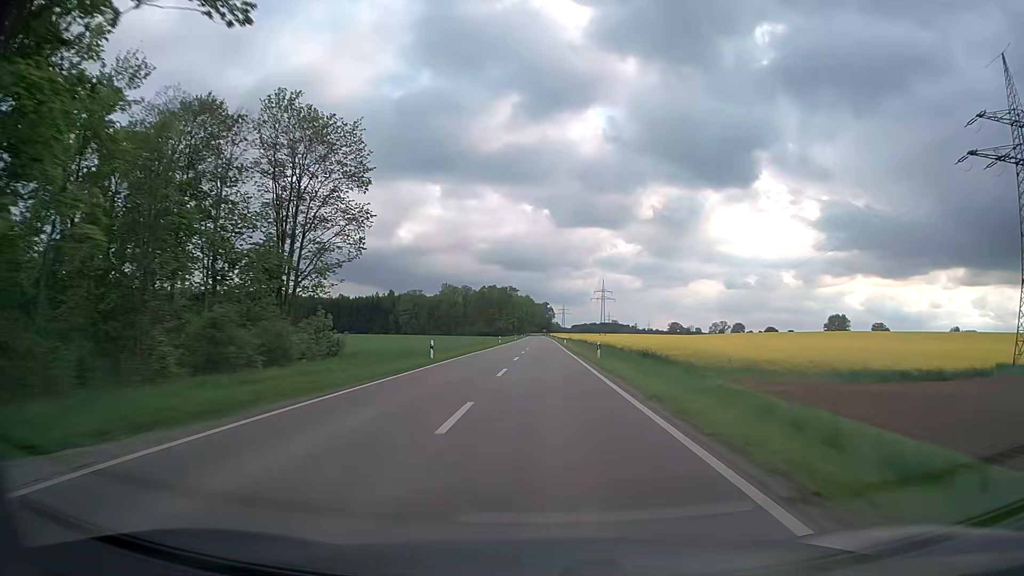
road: secondary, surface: asphalt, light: Day
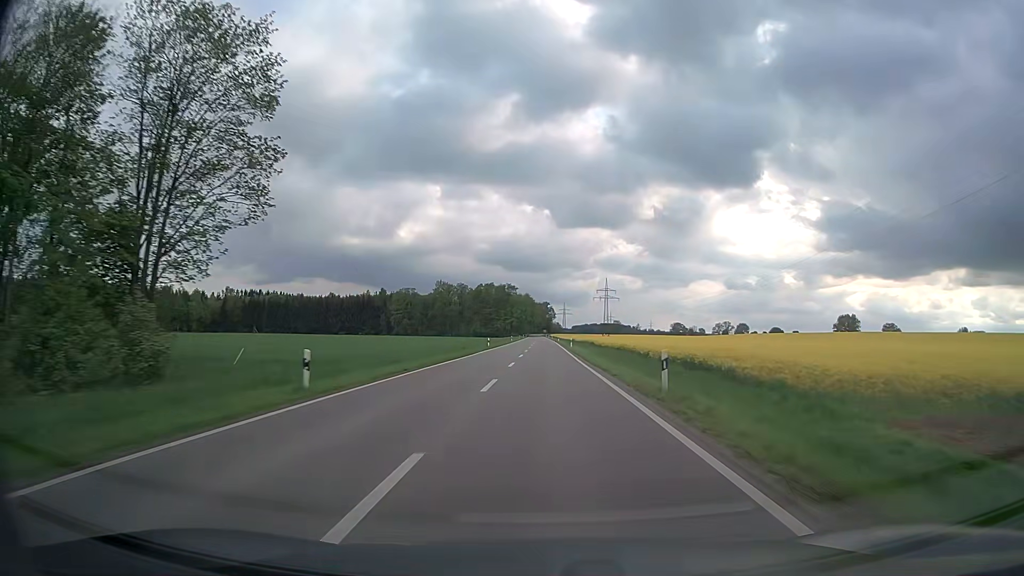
(0.0, +17.4) m; 0°
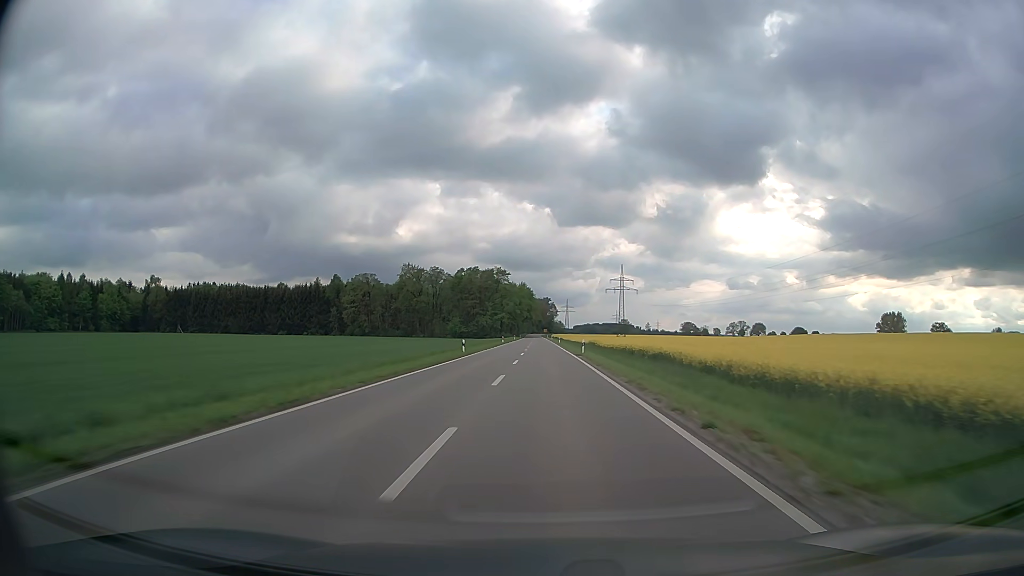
(-0.1, +69.7) m; 0°
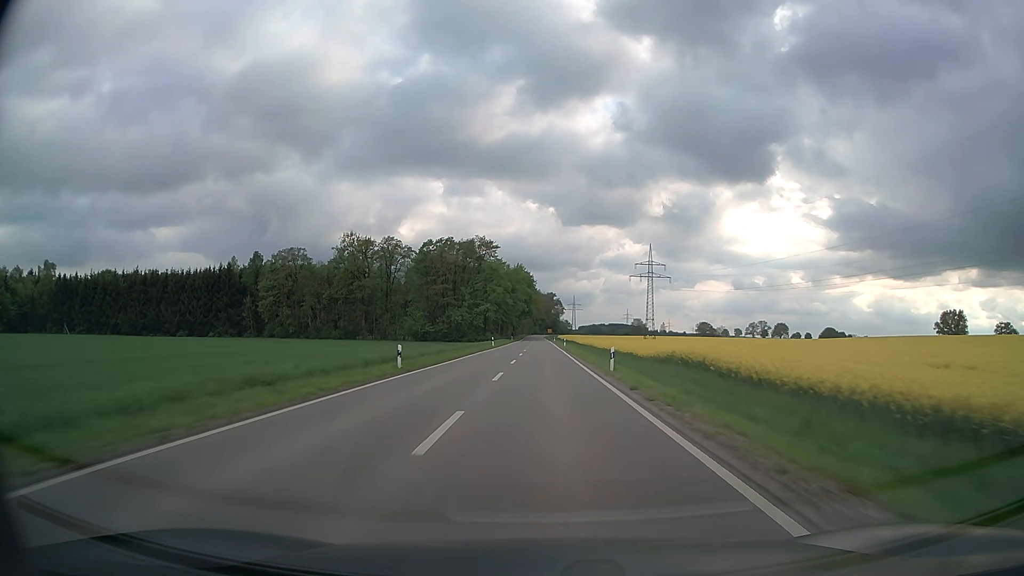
(-0.1, +69.7) m; 0°
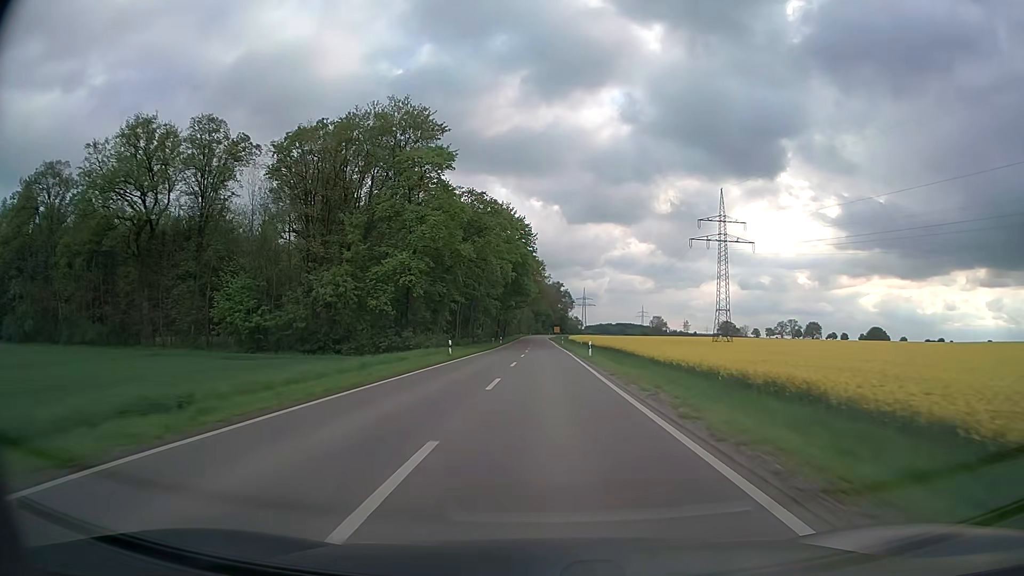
(-0.4, +87.1) m; 0°
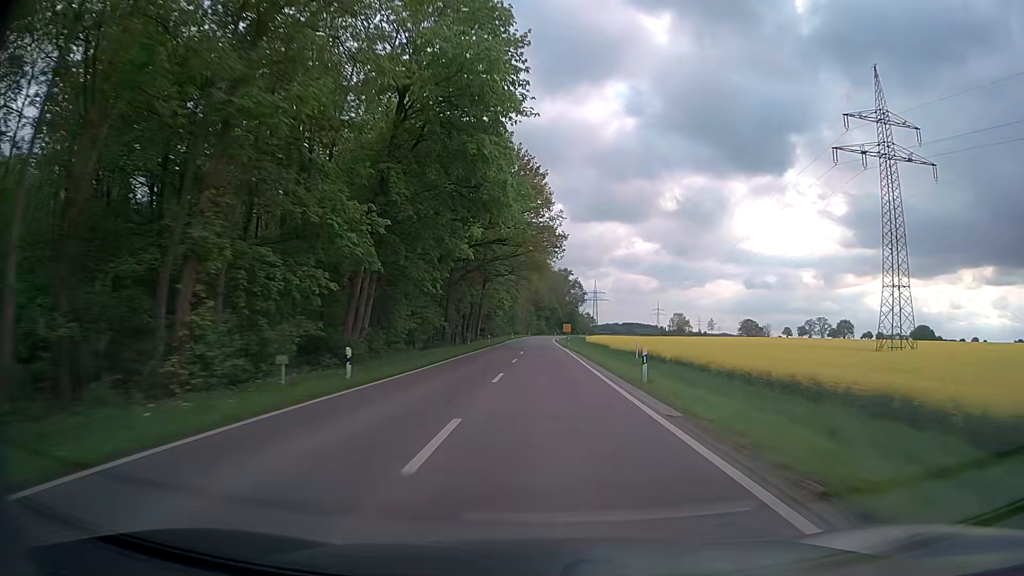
(-0.1, +69.7) m; 0°
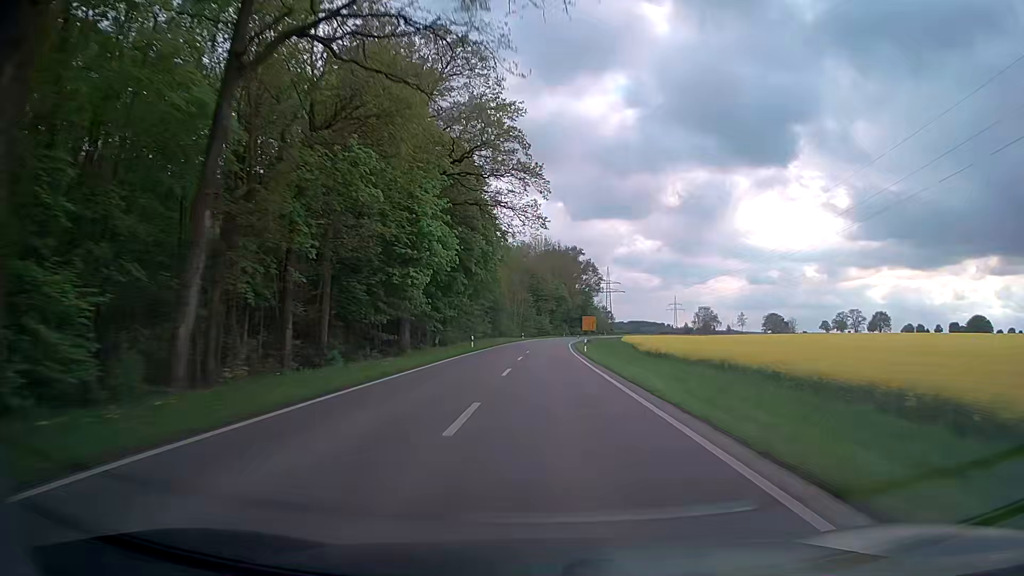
(-0.4, +69.6) m; 0°
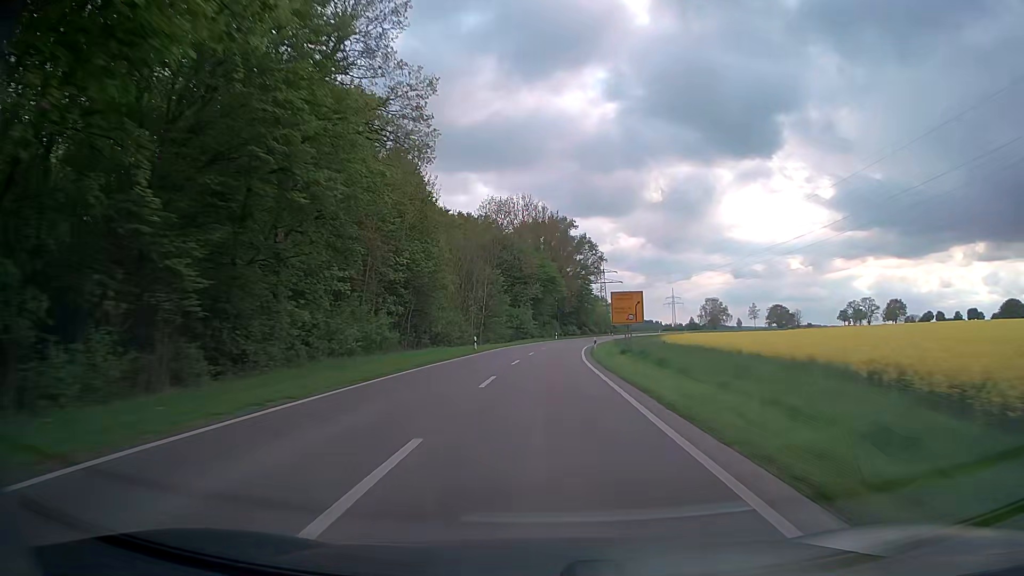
(+0.3, +52.2) m; +1°
(0, +10) (0, +20) (0, +30) (+1, +40) (+1, +50) (+2, +60) (+3, +70) (+4, +80) (+6, +90) (+8, +100) m
